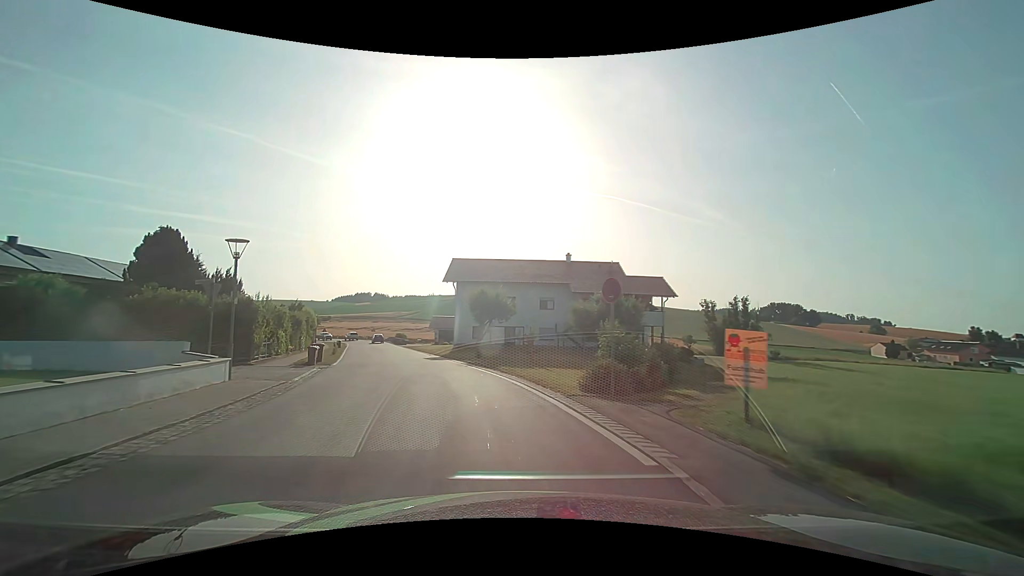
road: secondary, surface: asphalt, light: Day
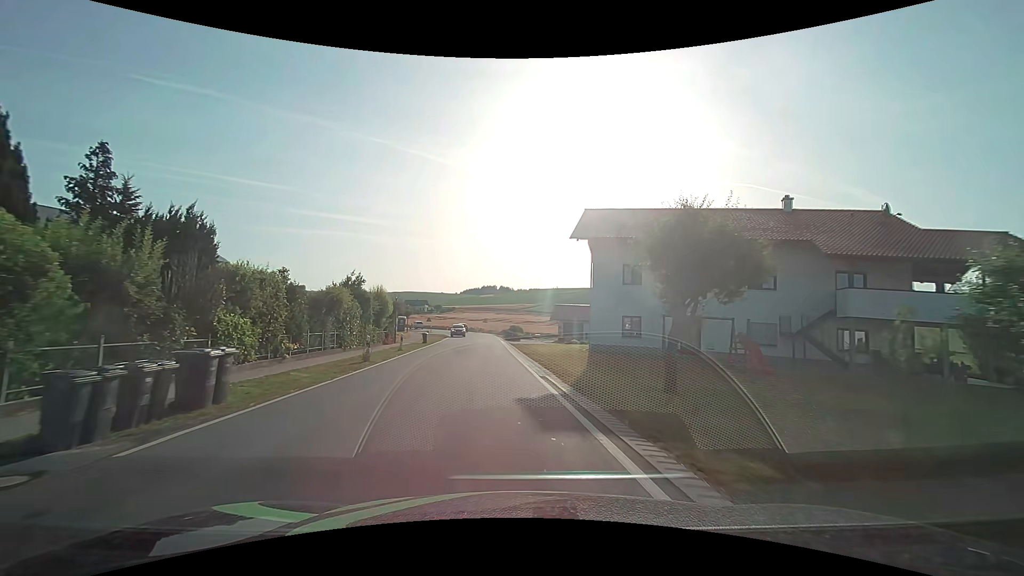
(-2.8, +20.5) m; -14°
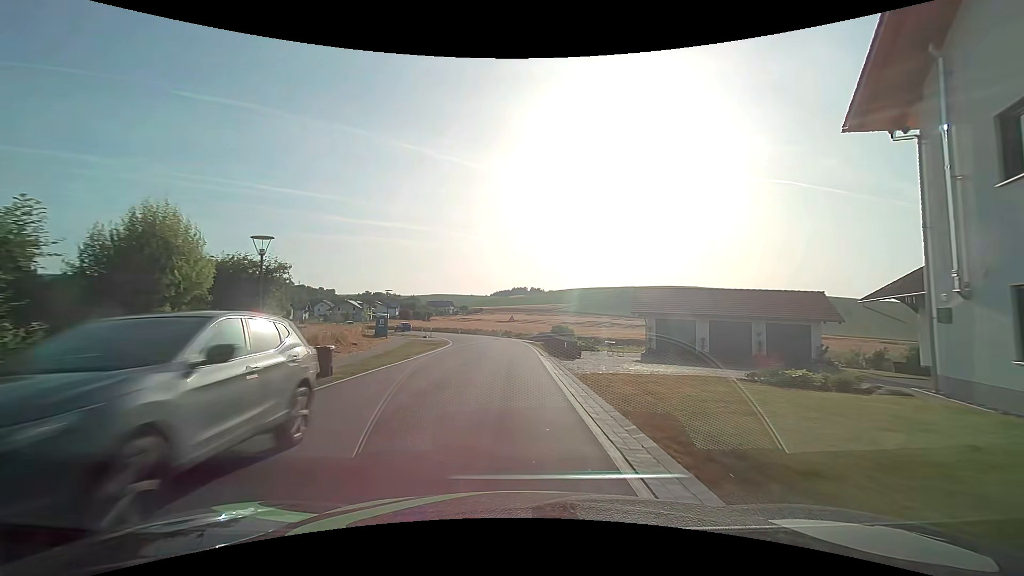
(-1.3, +28.7) m; -4°
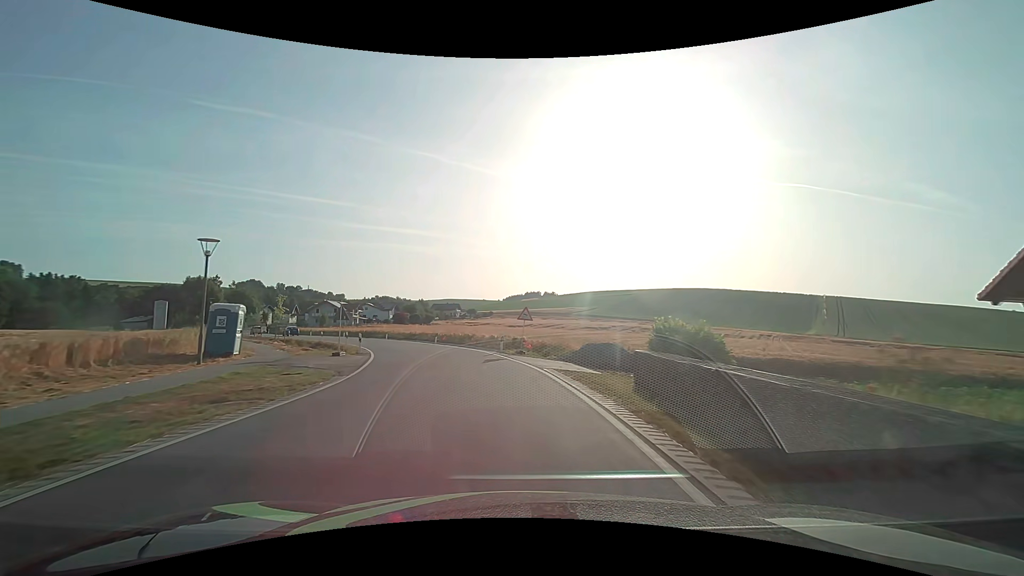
(-0.4, +29.0) m; -1°
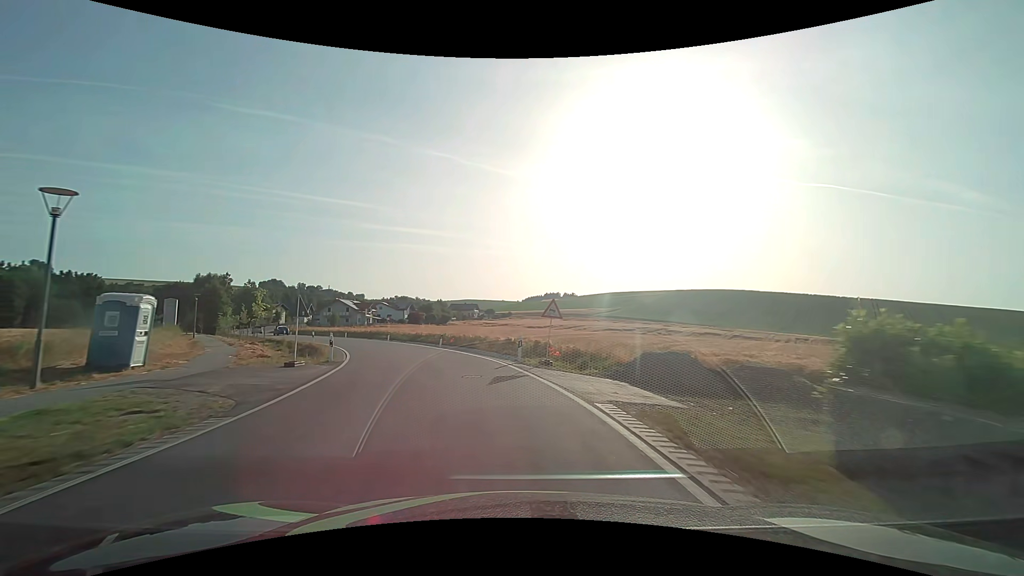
(-0.1, +7.1) m; -2°
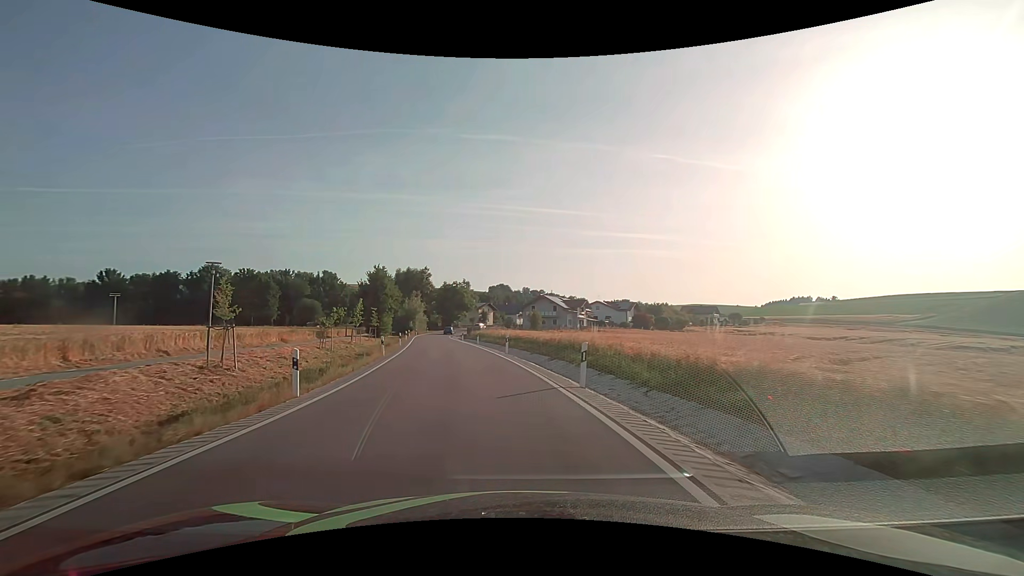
(-7.4, +34.3) m; -25°
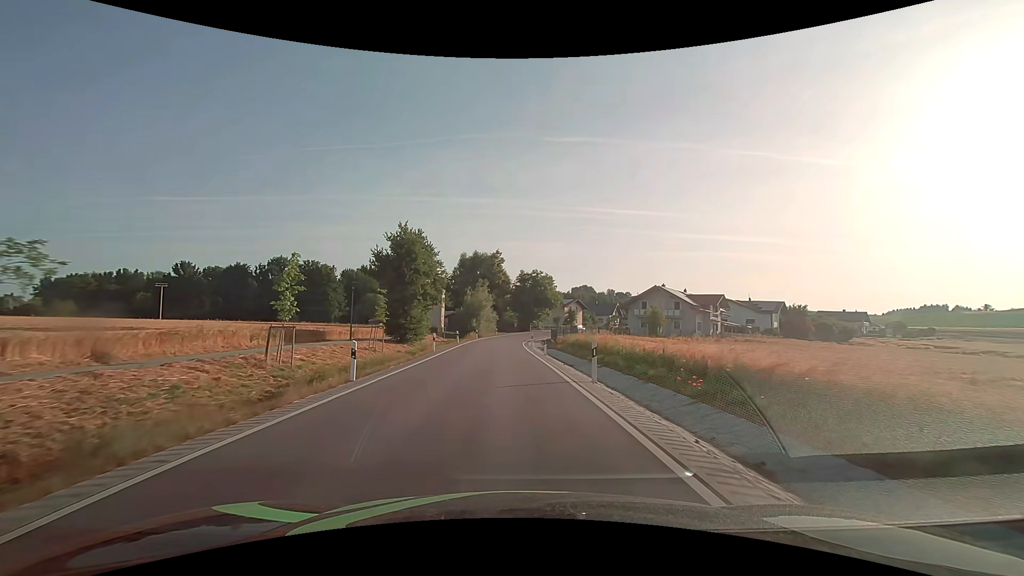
(-3.1, +28.9) m; -10°
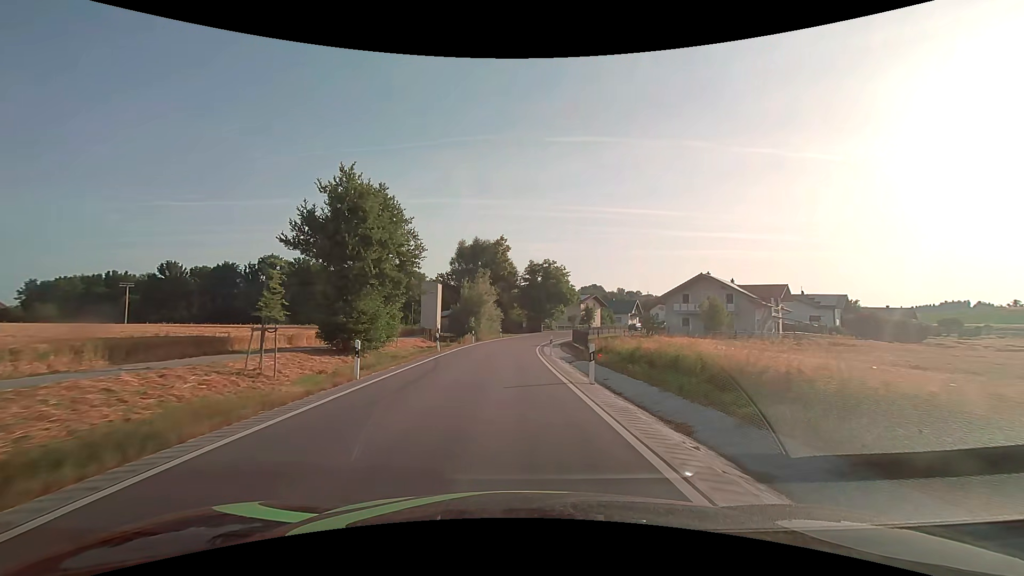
(-0.2, +15.1) m; -1°
(0, +10) (0, +20) (0, +30) (0, +40) (+1, +50) (+3, +60) (+6, +69) (+10, +79) (+15, +87) (+21, +95) m
